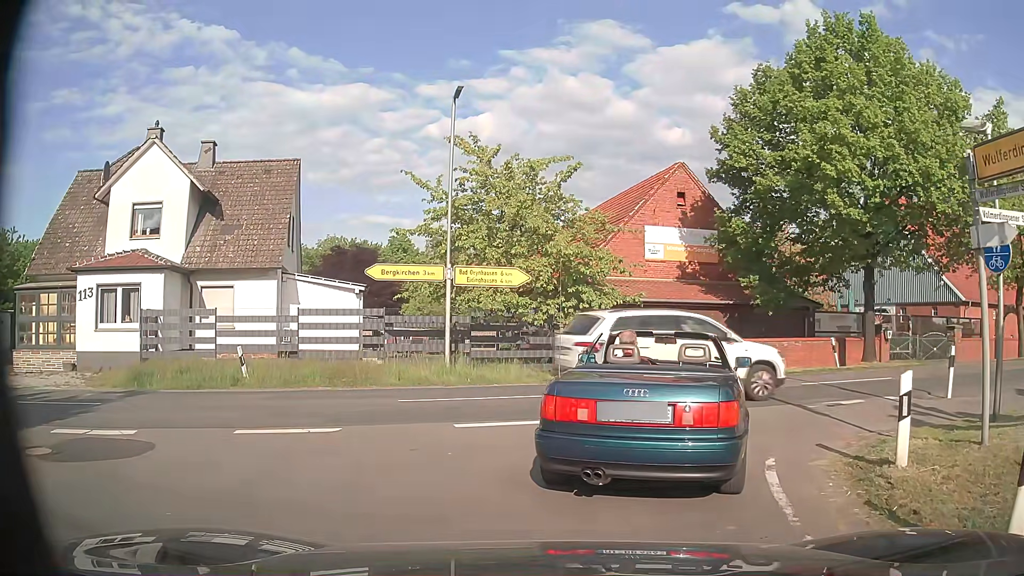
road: tertiary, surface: asphalt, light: Day
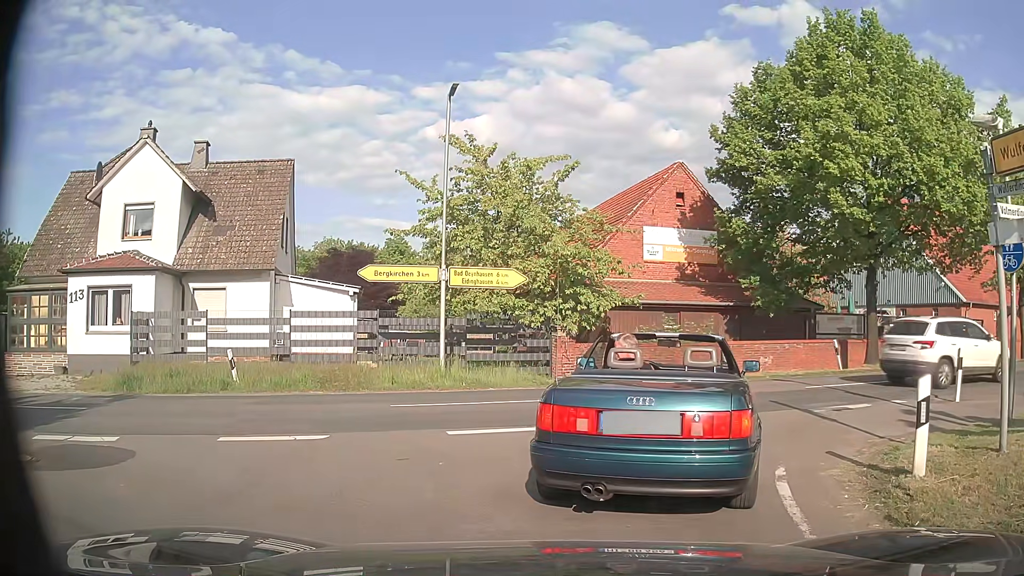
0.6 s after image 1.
(0.0, +0.4) m; 0°
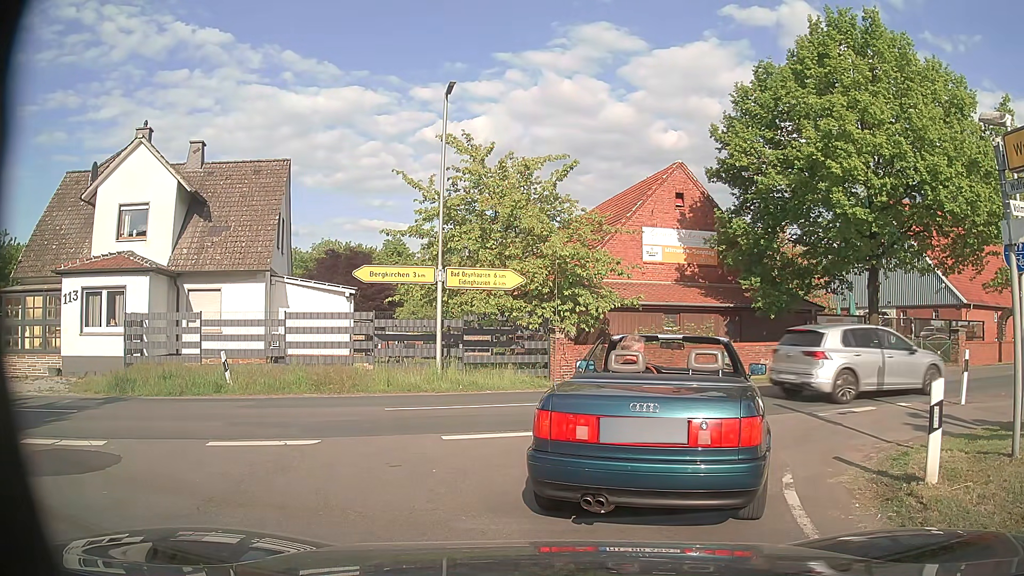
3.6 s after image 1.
(0.0, +0.3) m; 0°
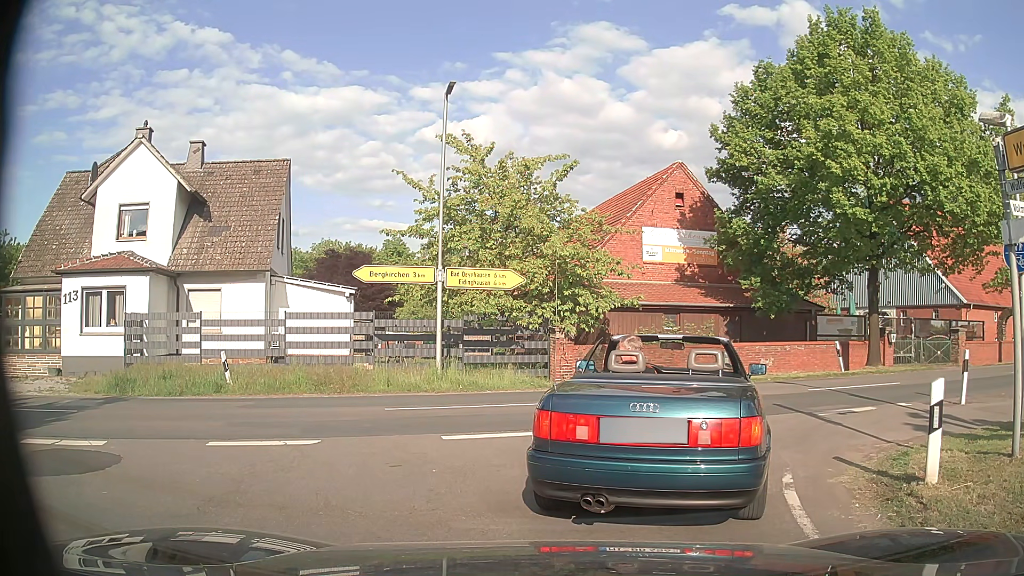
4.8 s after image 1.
(0.0, 0.0) m; 0°
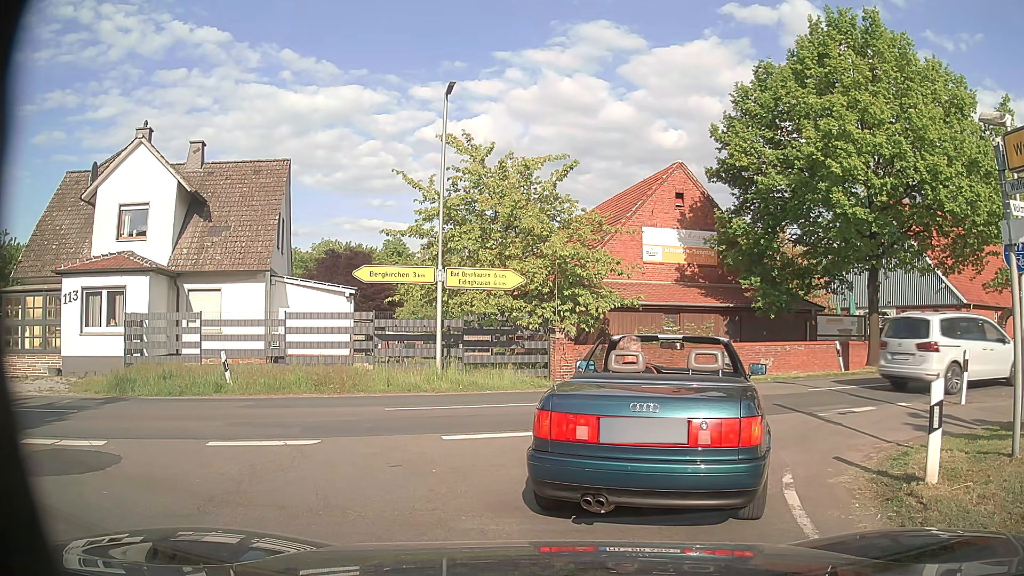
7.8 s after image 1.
(0.0, 0.0) m; 0°
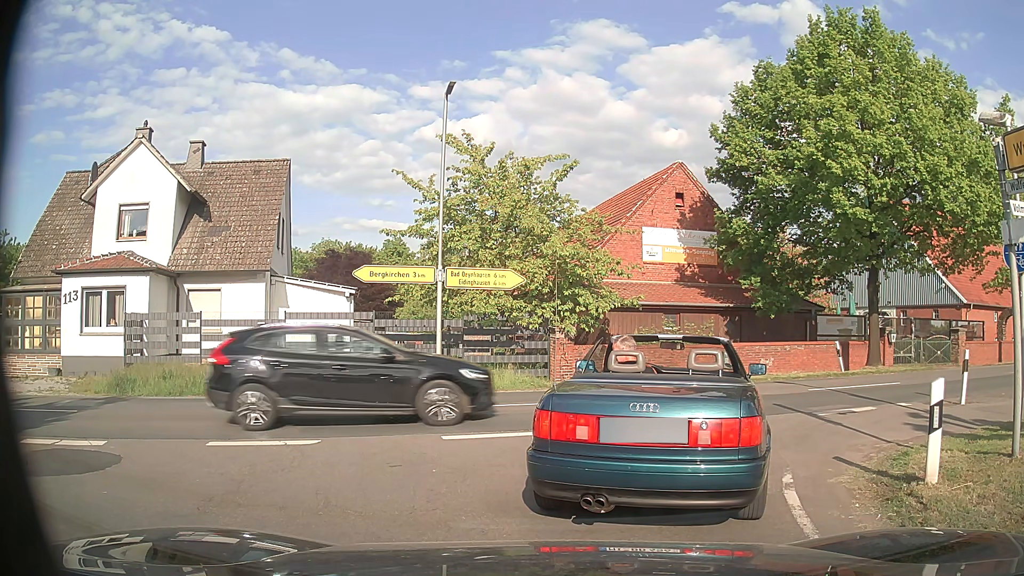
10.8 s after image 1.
(0.0, 0.0) m; 0°
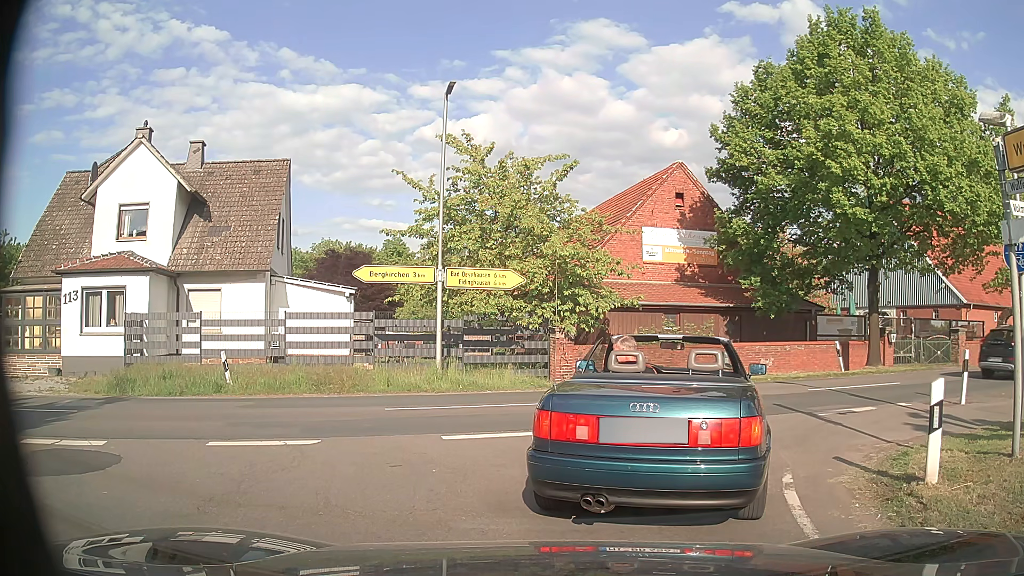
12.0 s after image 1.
(0.0, 0.0) m; 0°
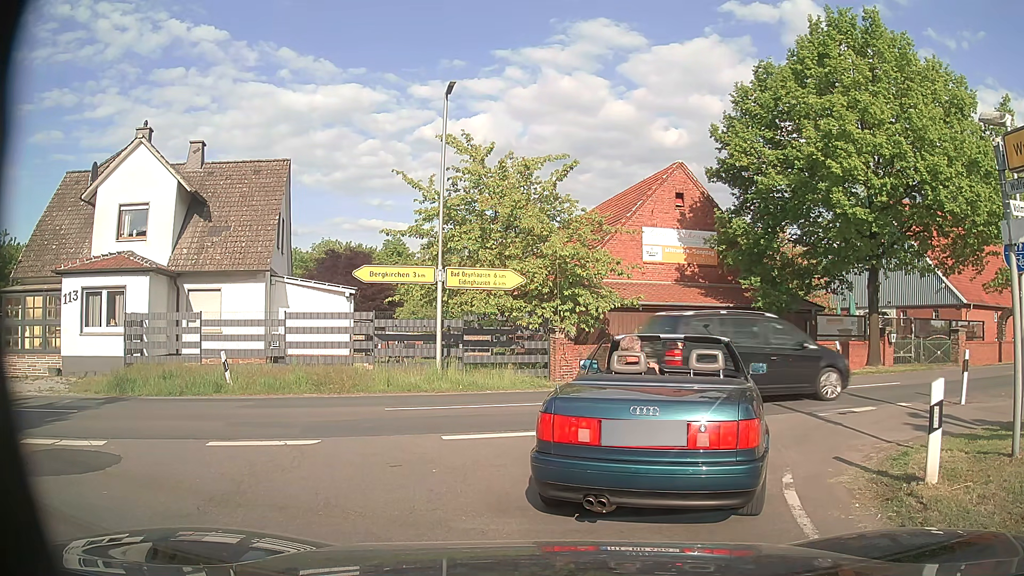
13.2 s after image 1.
(0.0, 0.0) m; 0°
